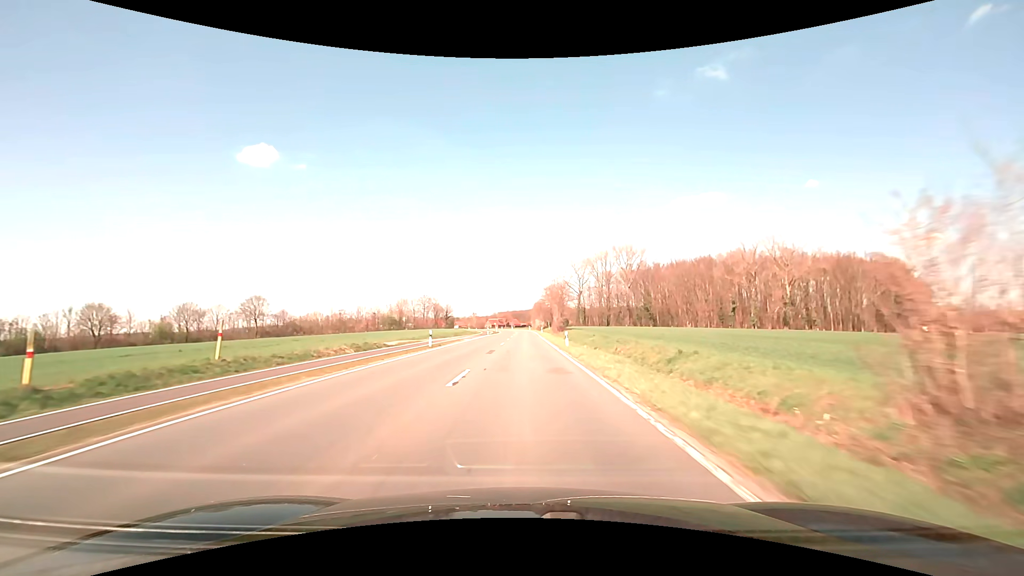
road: secondary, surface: asphalt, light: Day
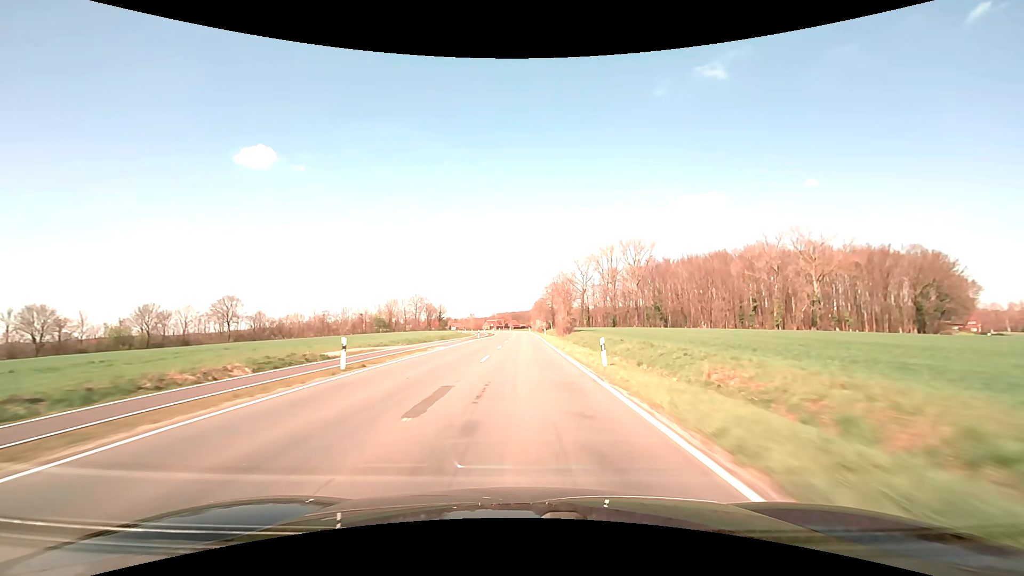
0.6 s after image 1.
(0.0, +15.8) m; 0°
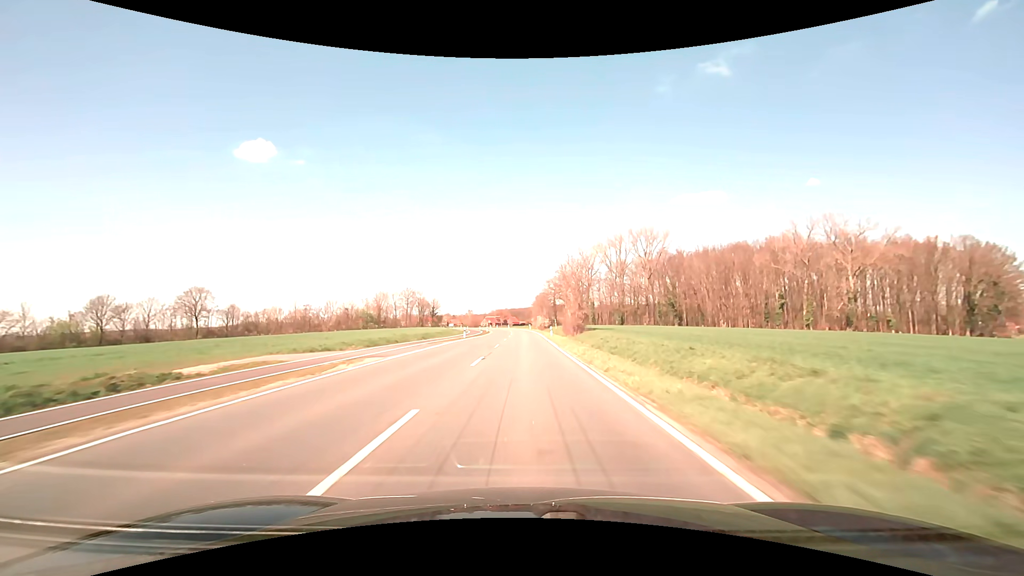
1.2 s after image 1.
(0.0, +15.8) m; 0°
